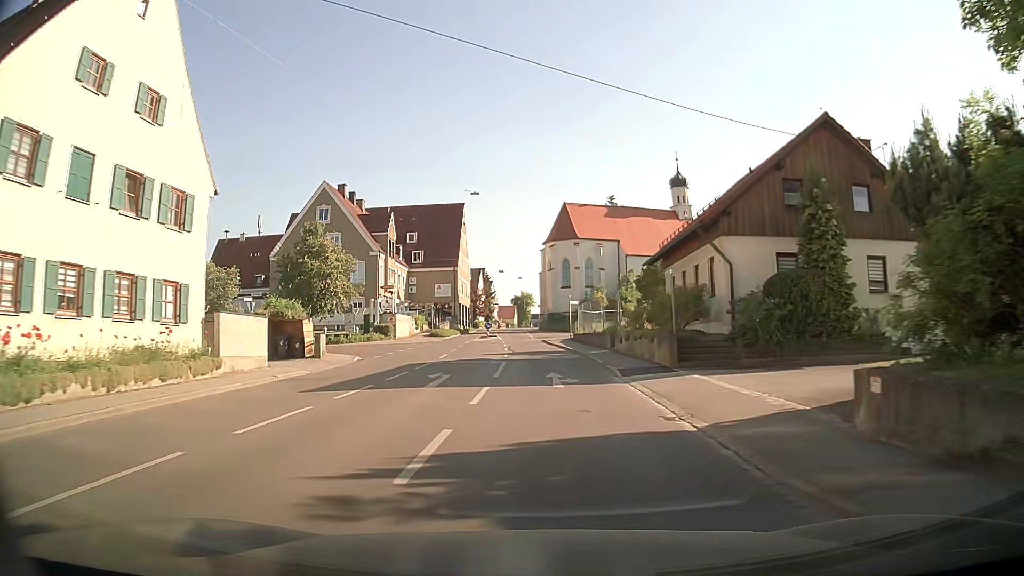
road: tertiary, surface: asphalt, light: Day
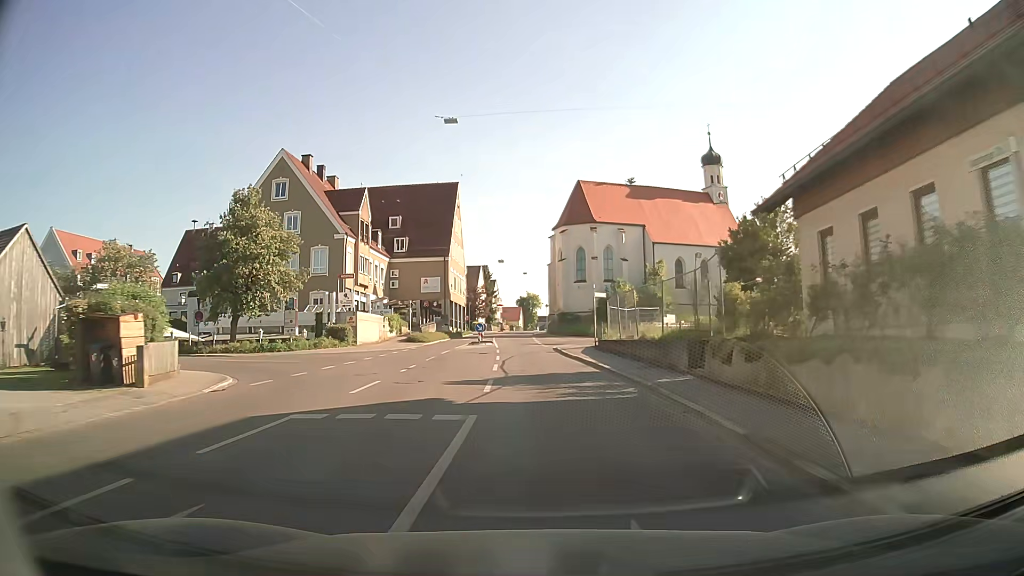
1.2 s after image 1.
(0.0, +15.1) m; 0°
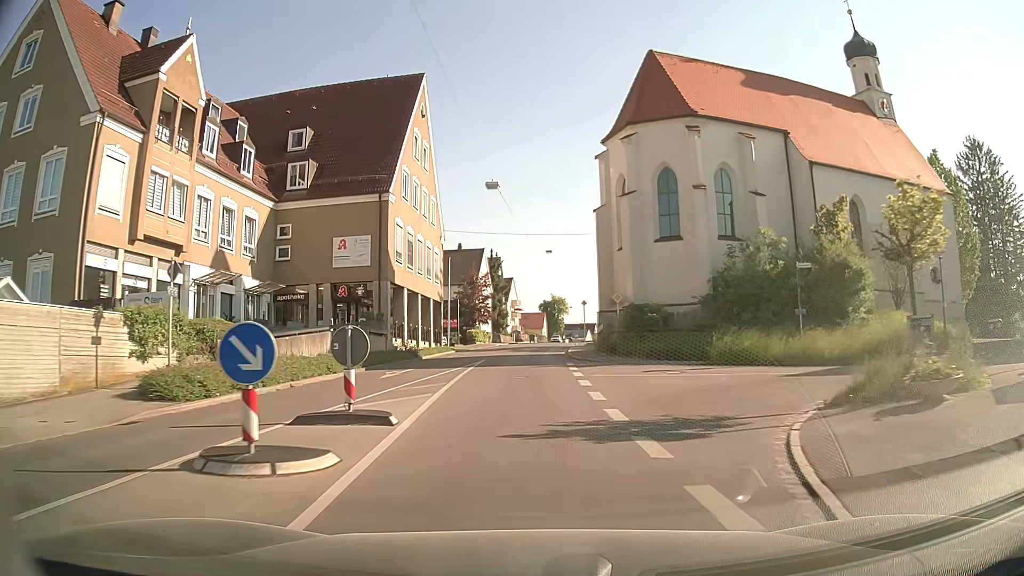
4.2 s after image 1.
(-0.8, +37.0) m; -3°
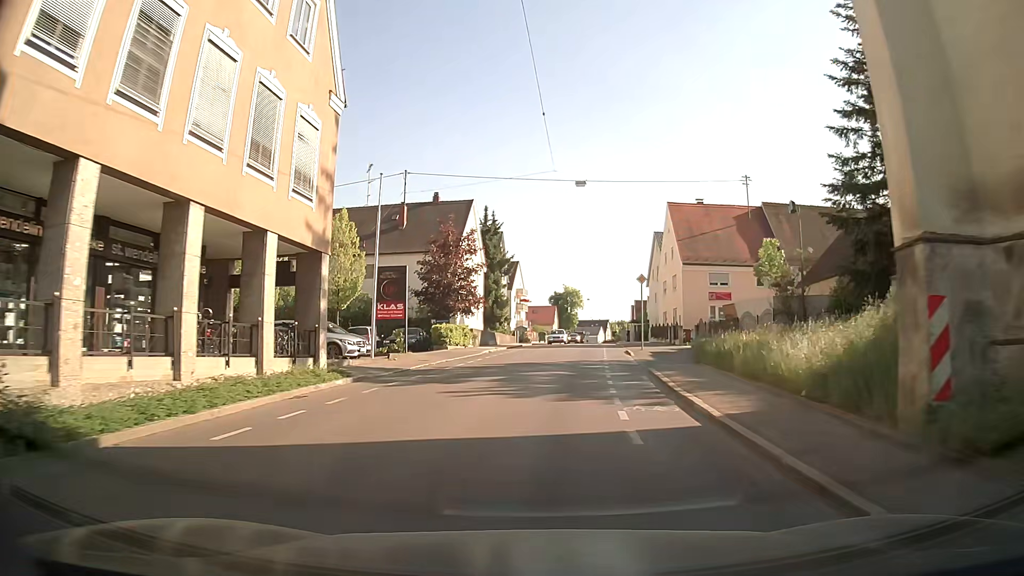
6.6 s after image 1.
(-0.4, +28.3) m; -1°
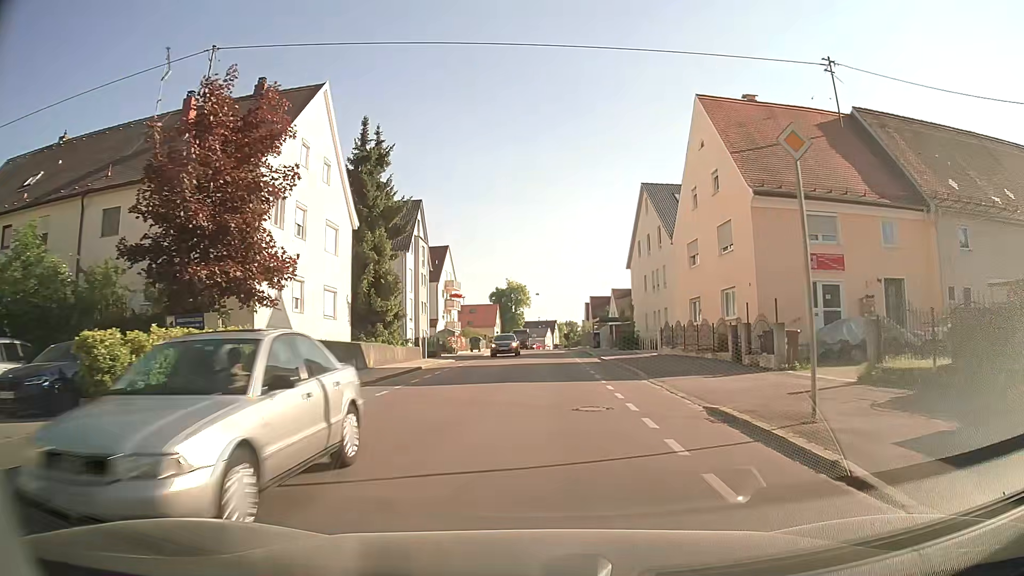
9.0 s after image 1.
(+1.3, +26.7) m; +5°
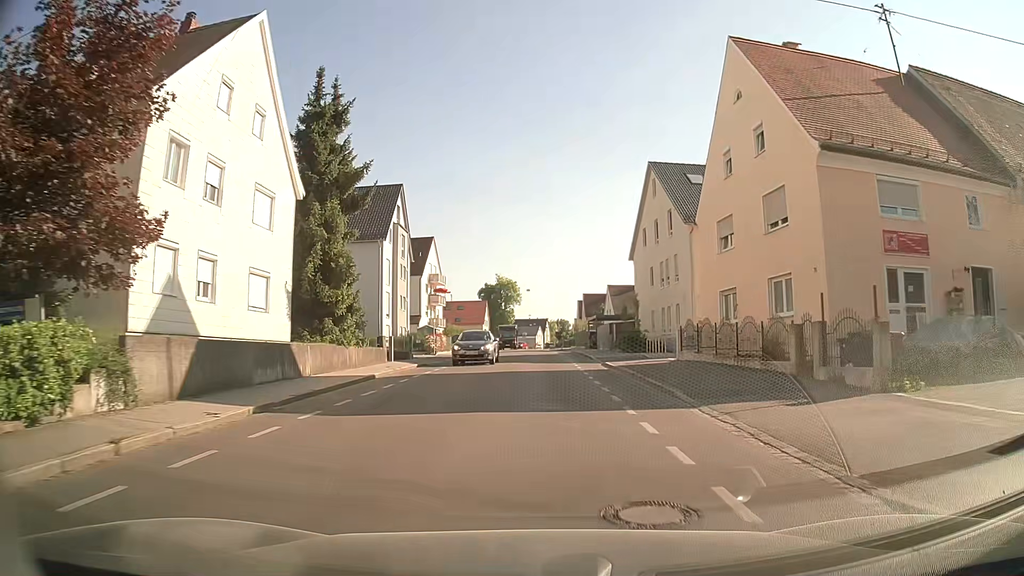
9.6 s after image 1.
(0.0, +6.5) m; +1°
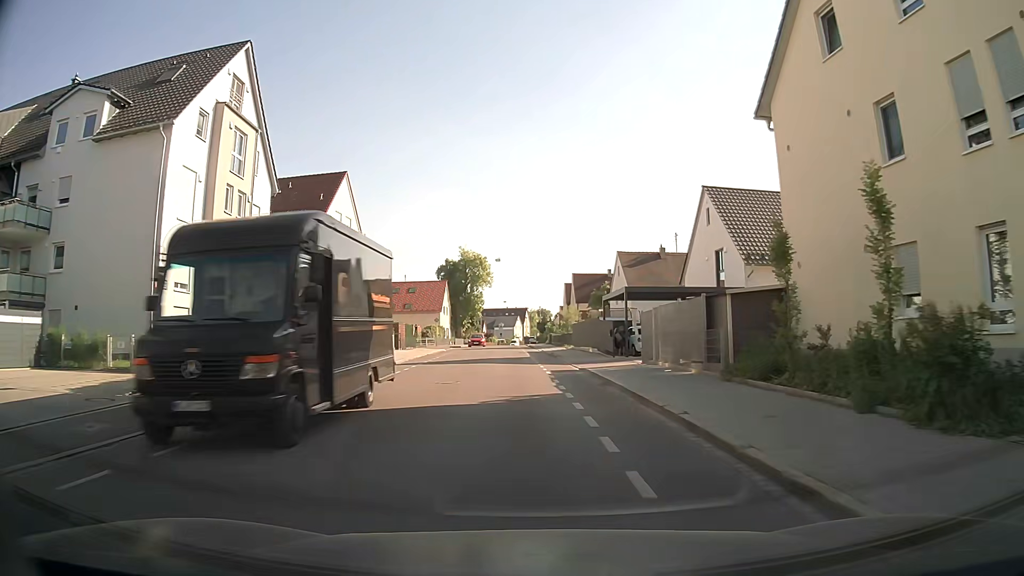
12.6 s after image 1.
(+0.7, +33.6) m; +2°
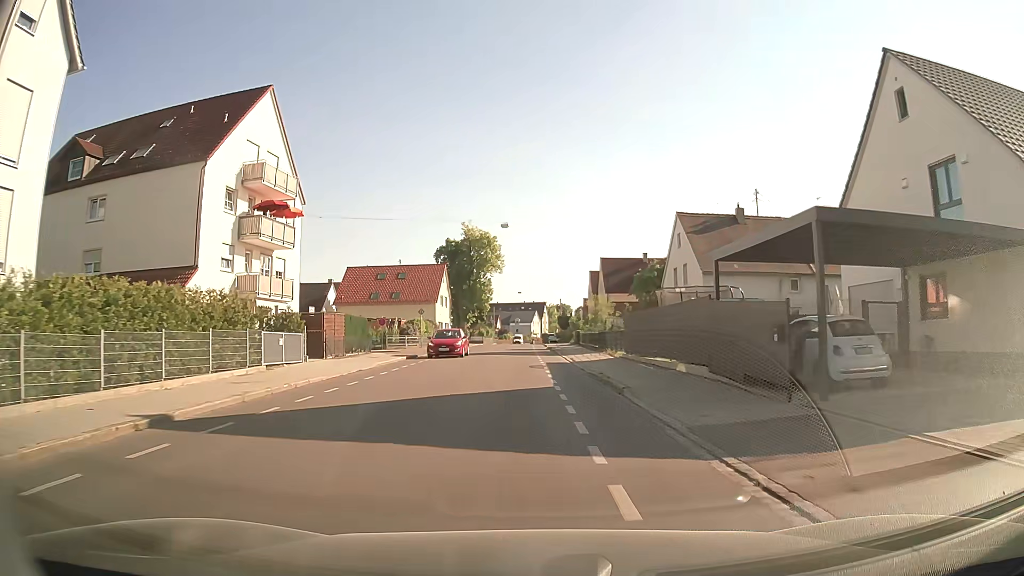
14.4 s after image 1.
(-0.2, +20.6) m; -1°
(0, +10) (0, +20) (-1, +30) (-1, +40) (-1, +50) (-1, +60) (-1, +70) (-1, +80) (-1, +90) (-1, +100) m
